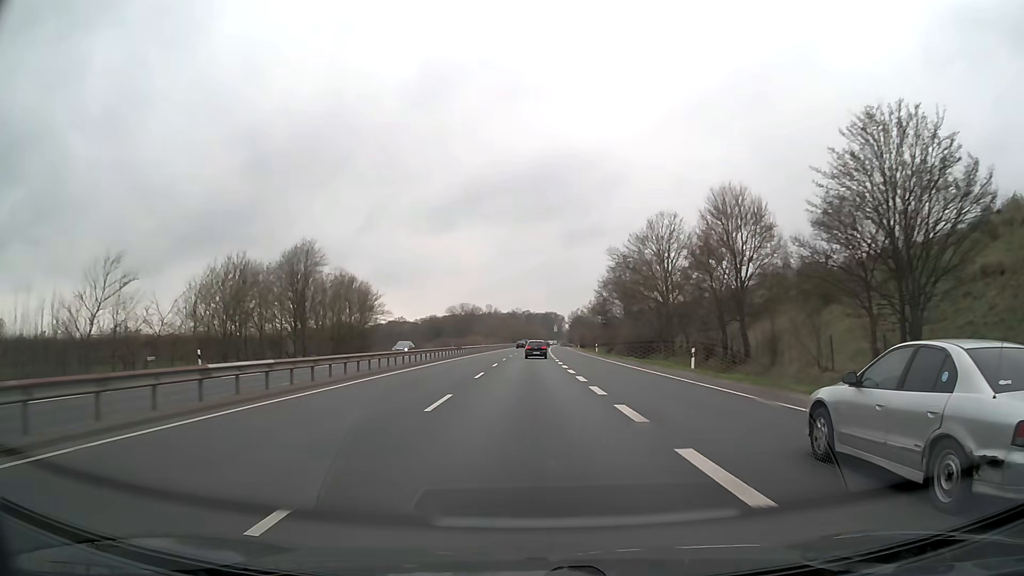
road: trunk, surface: asphalt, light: Day
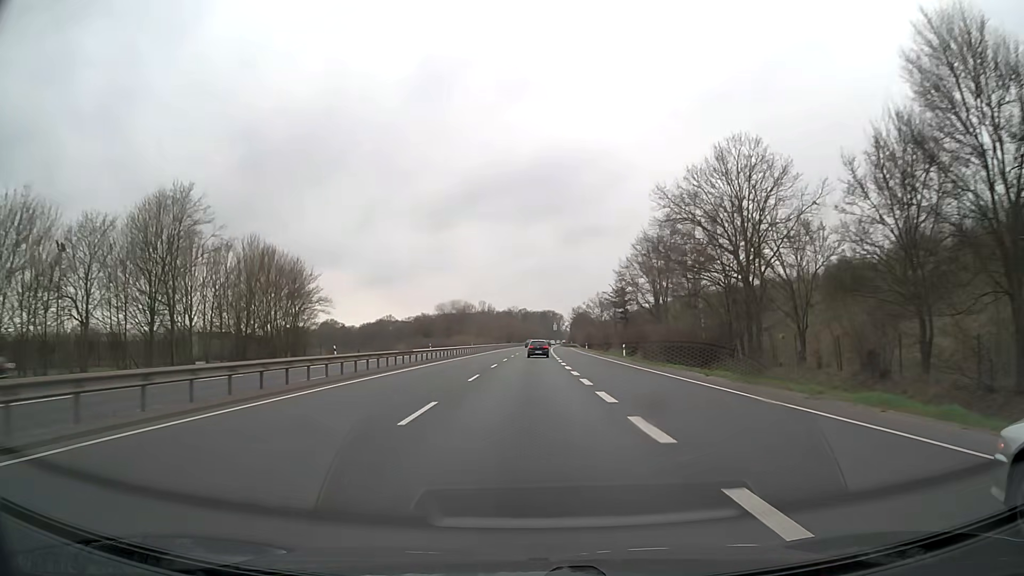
(0.0, +26.6) m; 0°
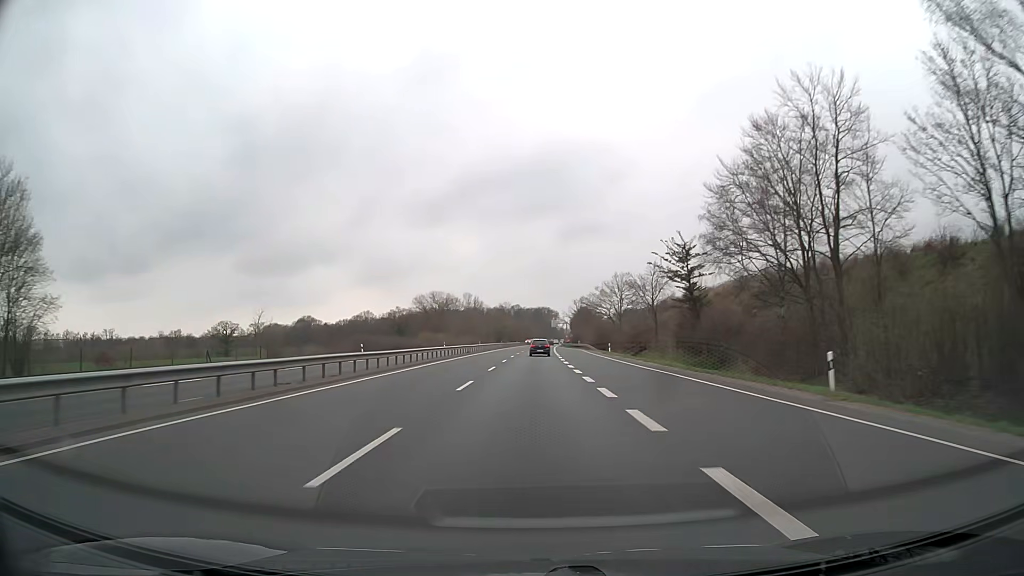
(+0.2, +41.2) m; 0°
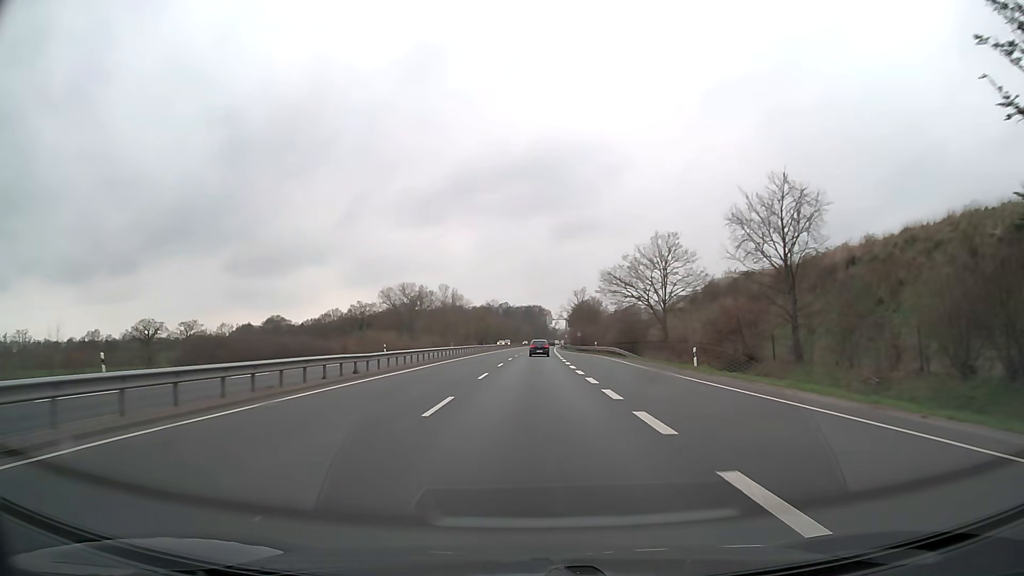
(+0.3, +42.4) m; +1°
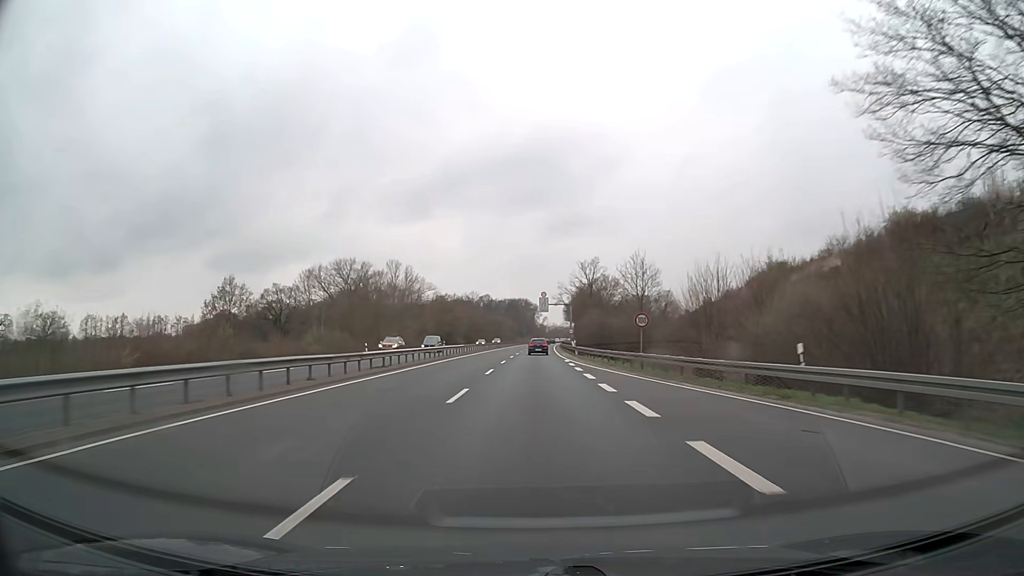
(+0.5, +58.1) m; +1°
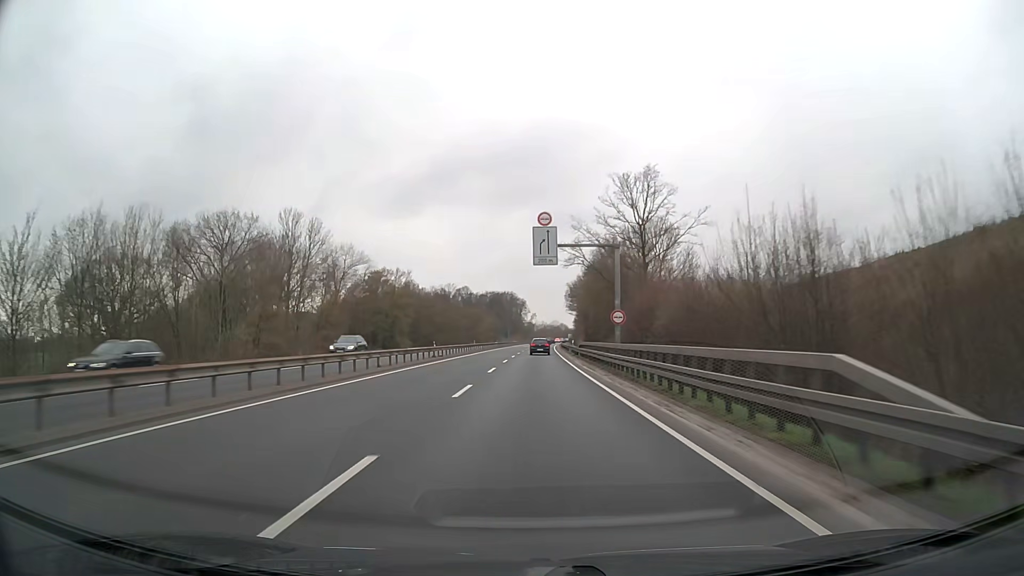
(+0.6, +59.0) m; +1°
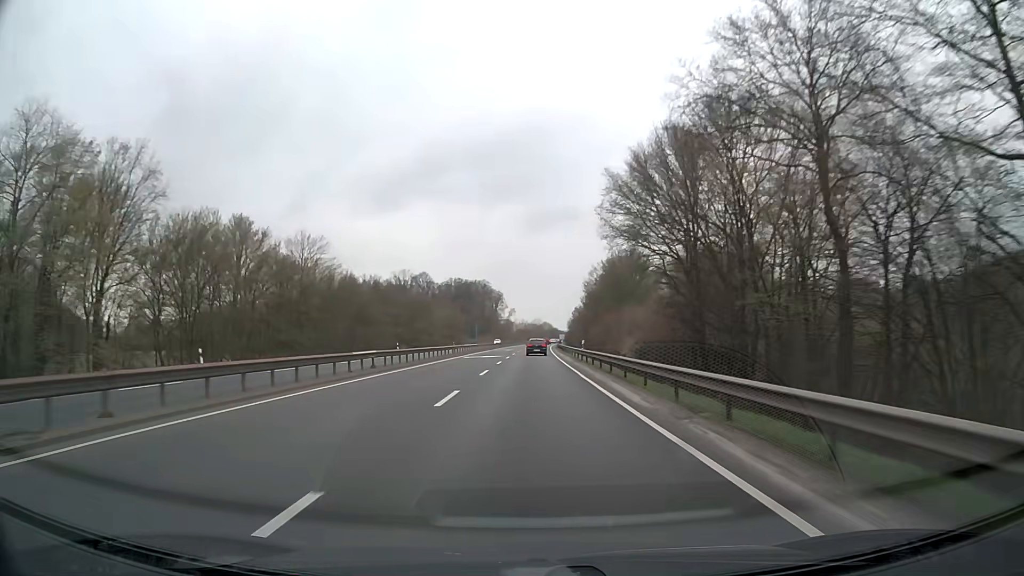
(+1.0, +74.3) m; +2°
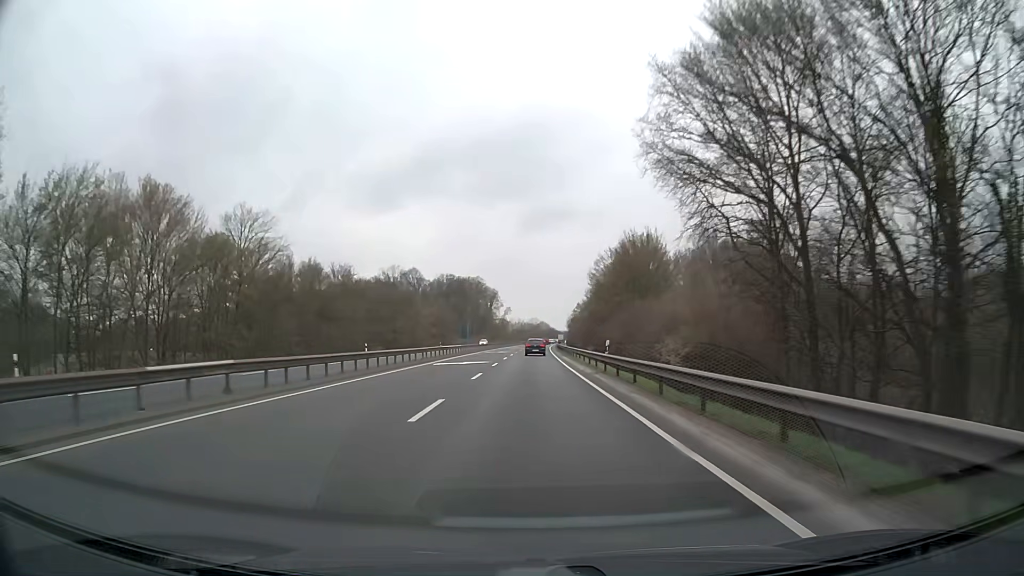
(+0.1, +14.8) m; +1°
(0, +10) (0, +20) (0, +30) (0, +40) (0, +50) (0, +60) (+1, +70) (+1, +80) (+1, +90) (+1, +100) m
